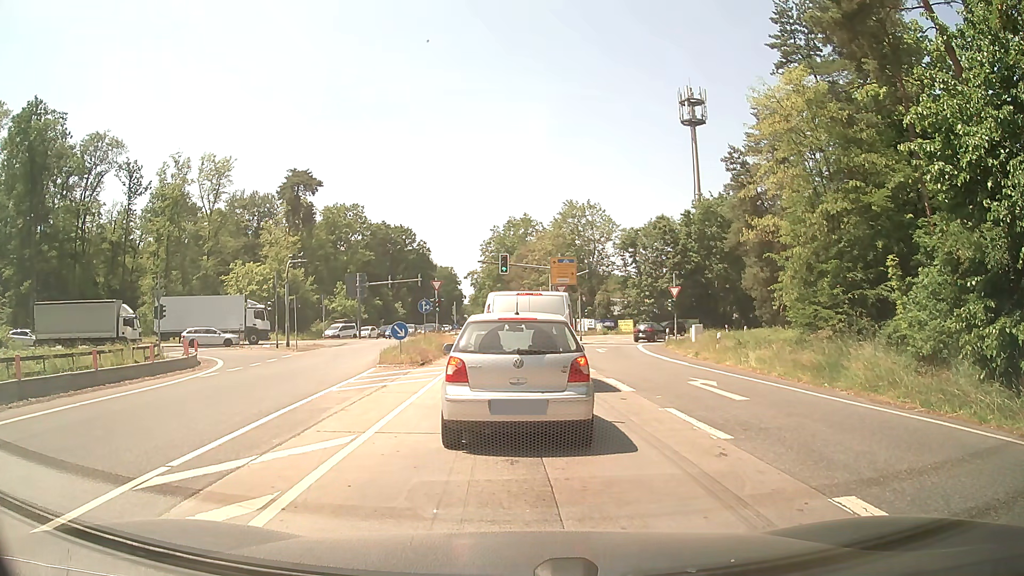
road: secondary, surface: asphalt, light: Day
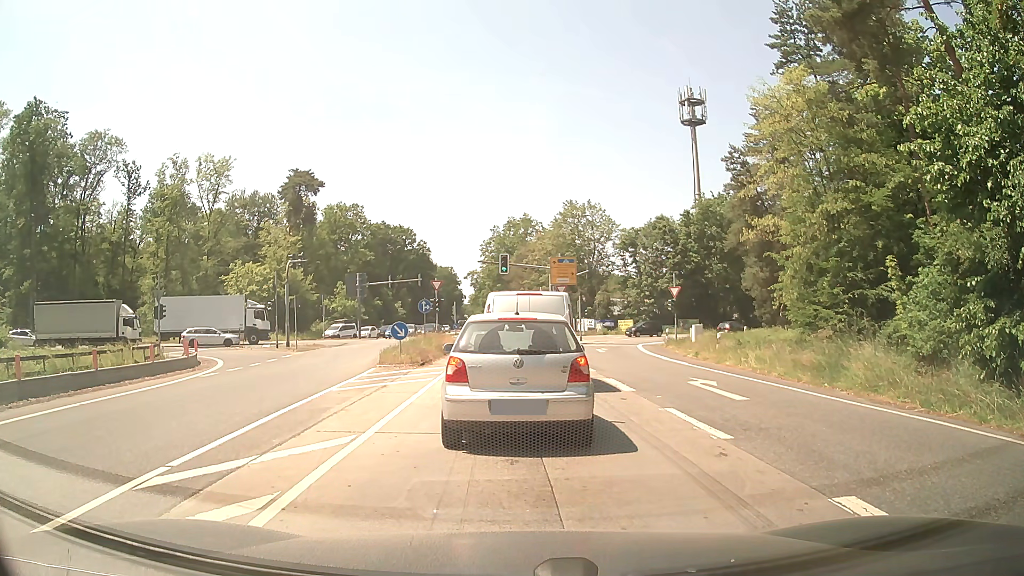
(0.0, 0.0) m; 0°
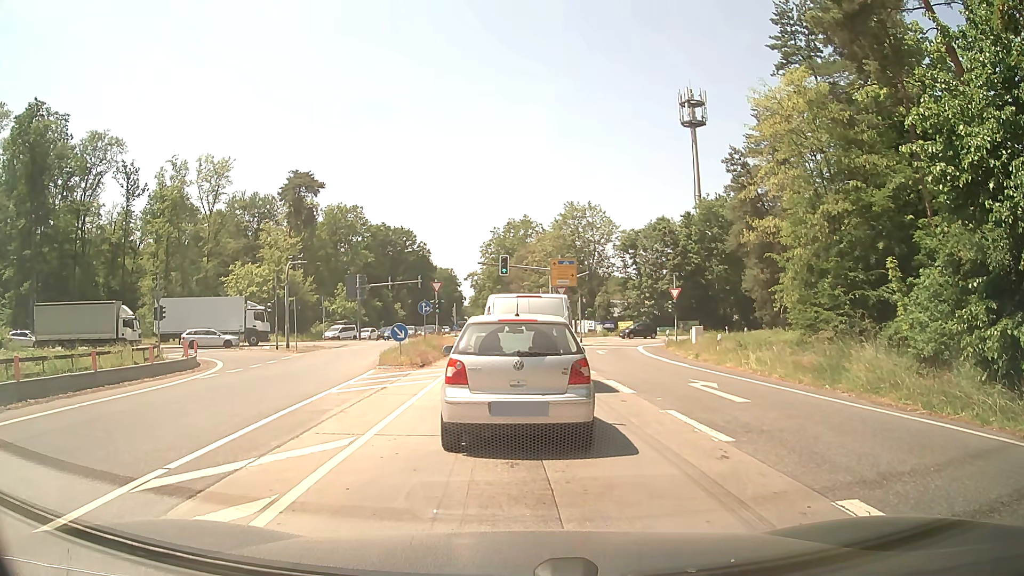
(0.0, 0.0) m; 0°
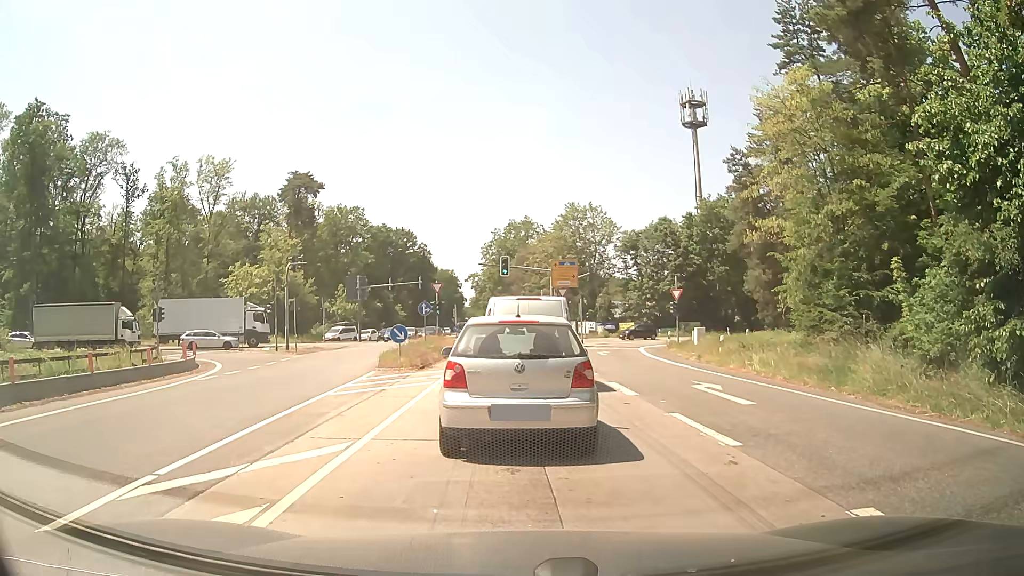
(0.0, +0.2) m; 0°
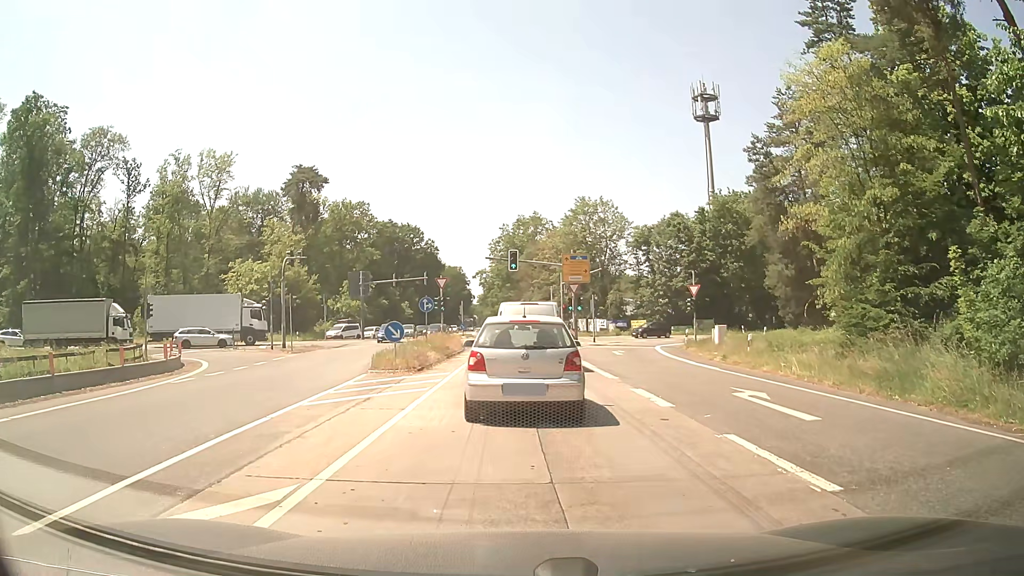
(0.0, +2.4) m; +2°
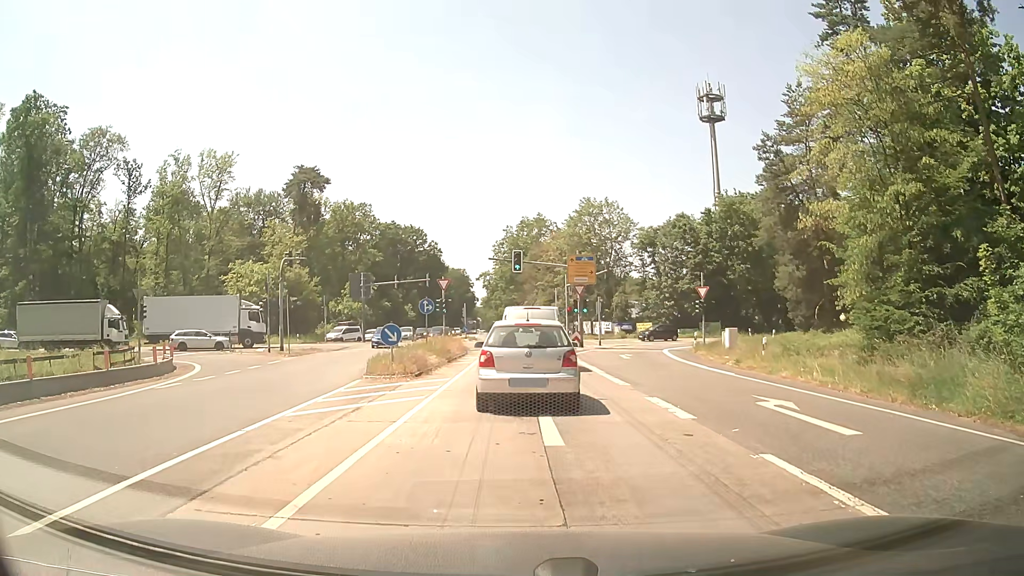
(0.0, +1.2) m; -1°
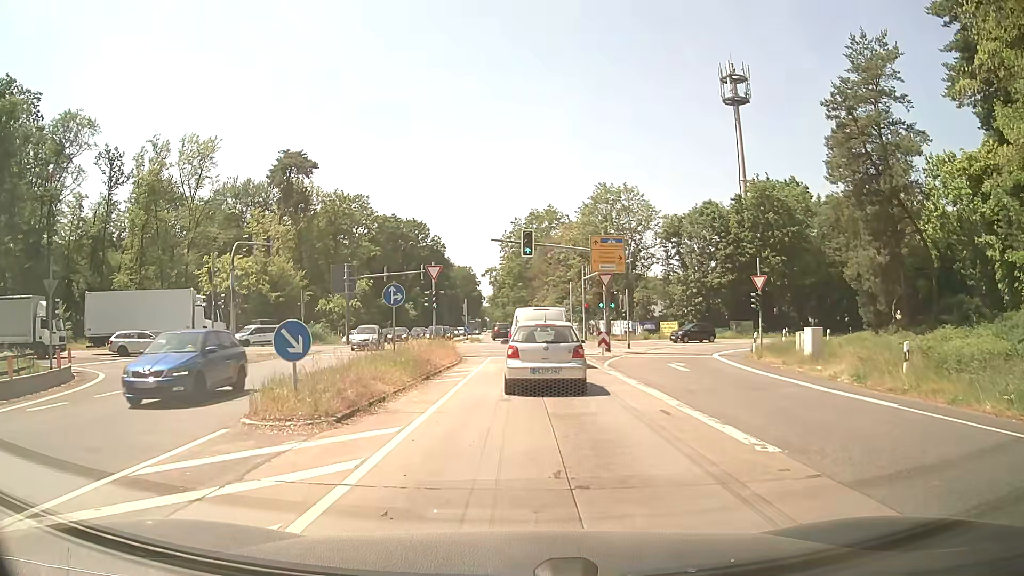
(0.0, +9.2) m; 0°
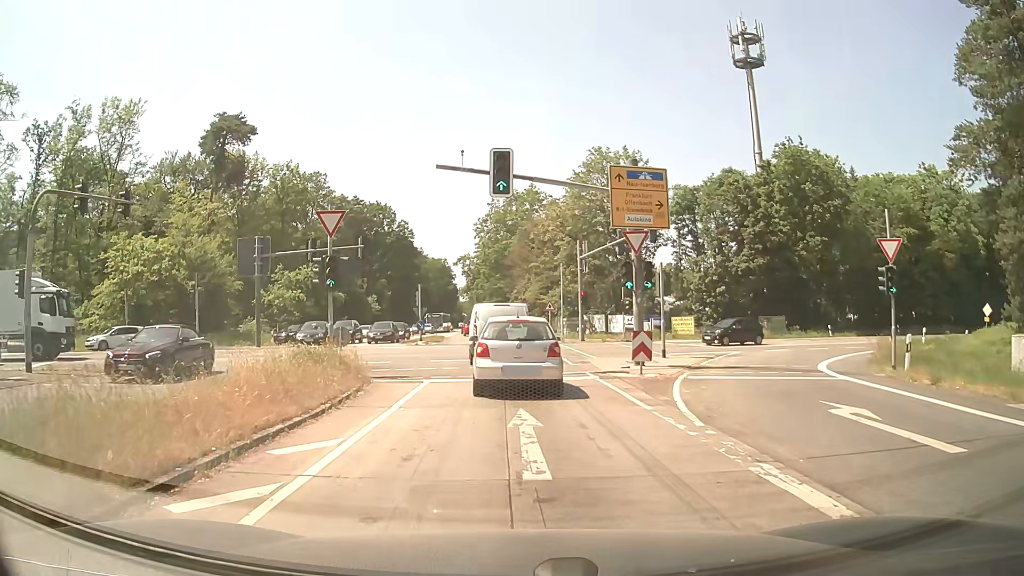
(+0.4, +14.8) m; +2°
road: secondary_link
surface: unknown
